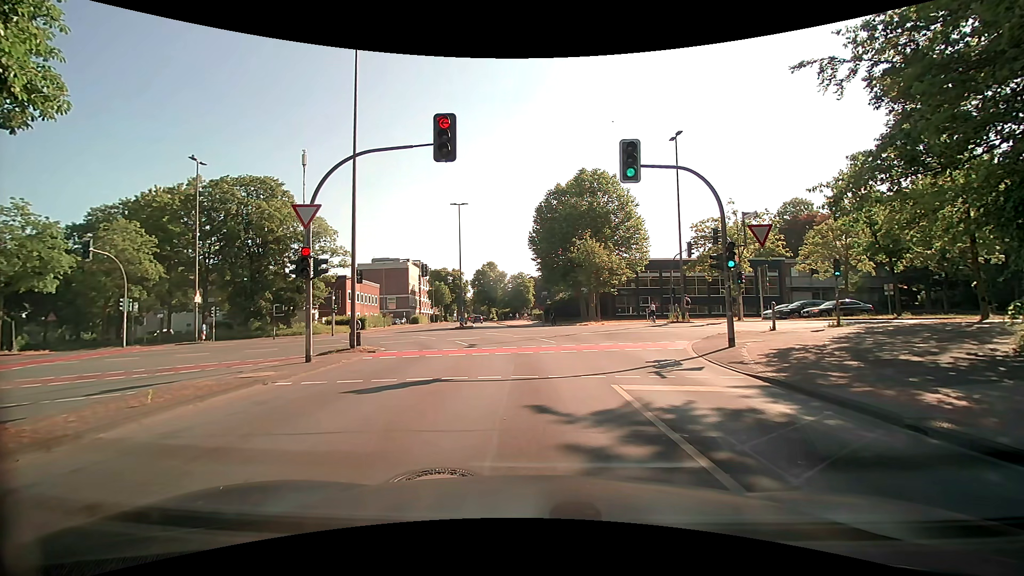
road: tertiary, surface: asphalt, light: Day
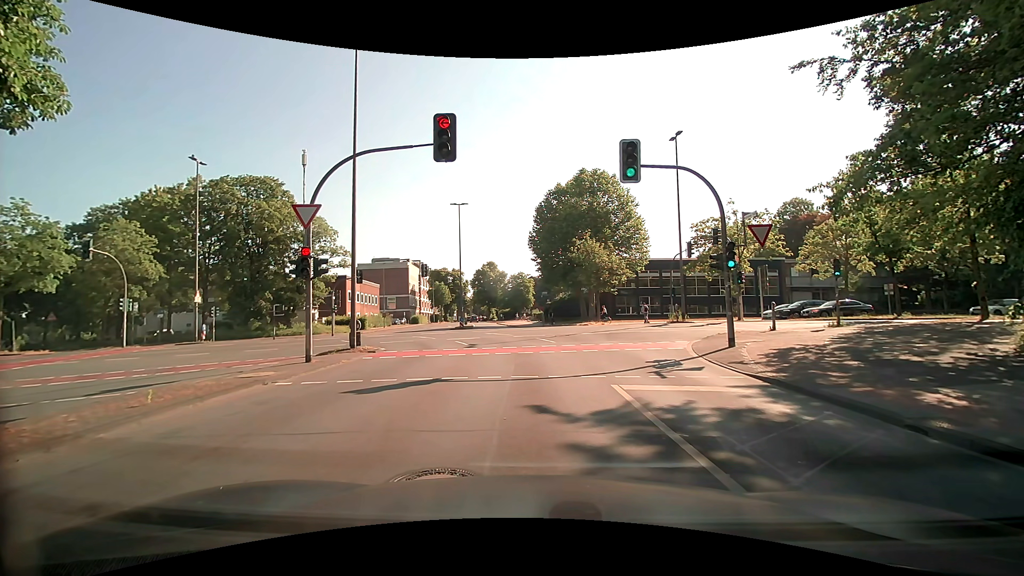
(0.0, 0.0) m; 0°
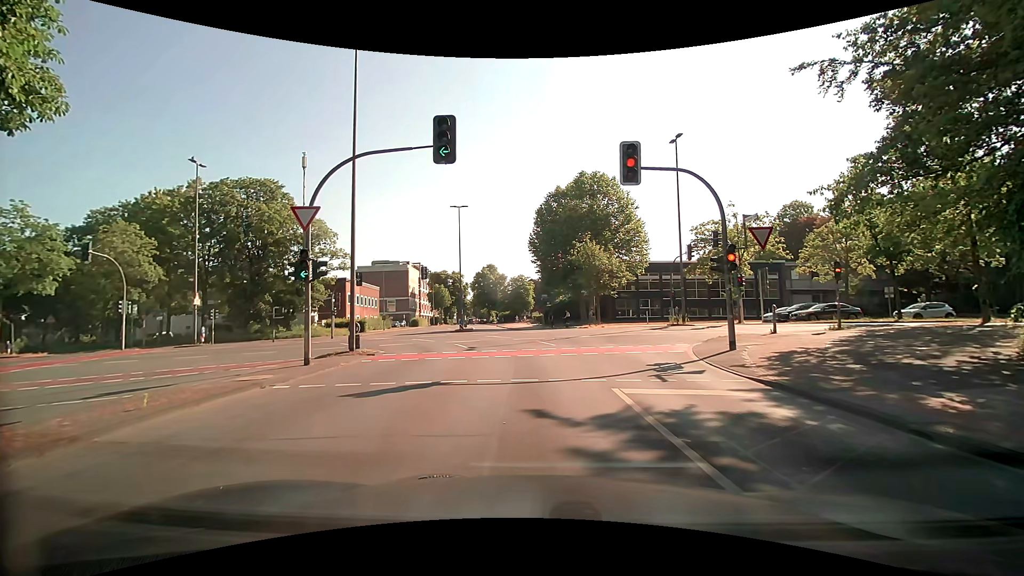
(0.0, +0.1) m; 0°
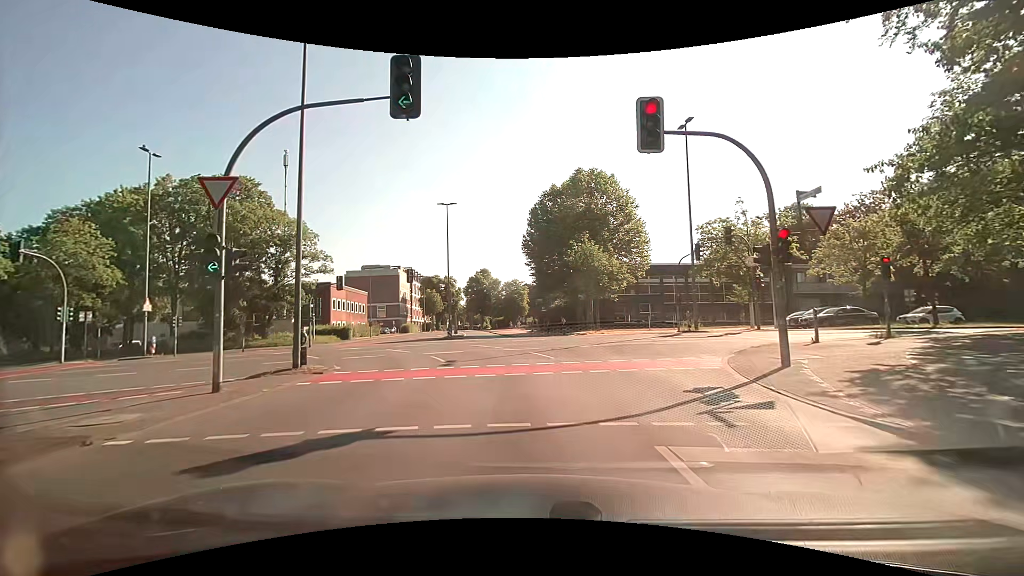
(0.0, +4.1) m; -1°
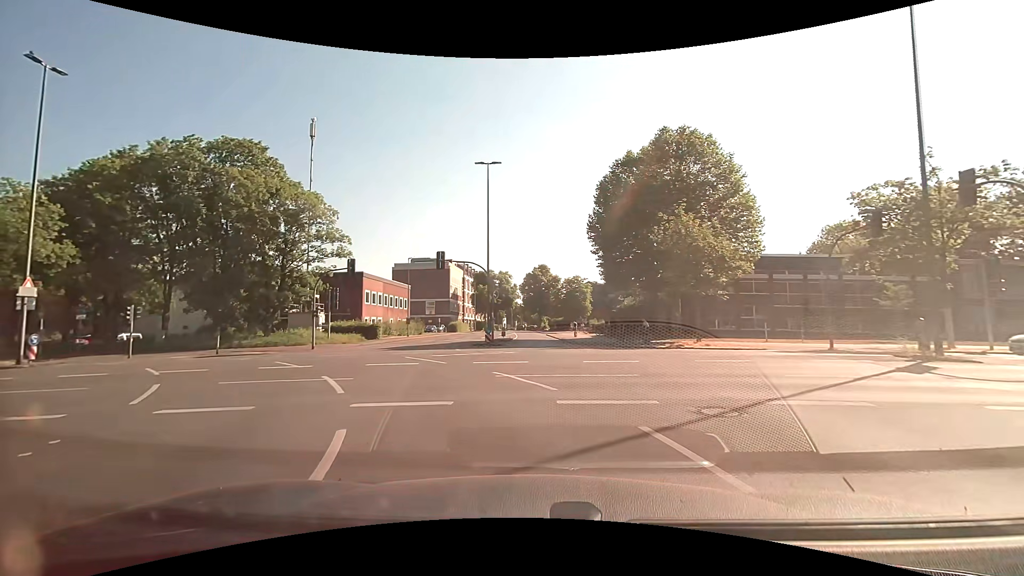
(-0.5, +12.6) m; -6°
(-1, +10) (-6, +18) (-14, +25) (-24, +27) (-34, +27) (-44, +27) (-54, +27) (-64, +27) (-74, +27) (-84, +27) m
